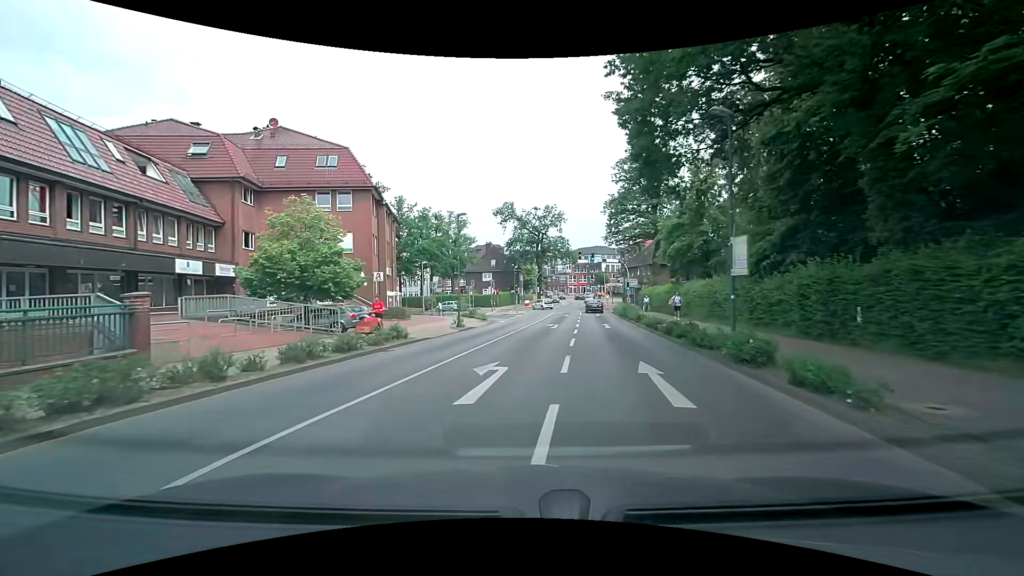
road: secondary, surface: asphalt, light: Day
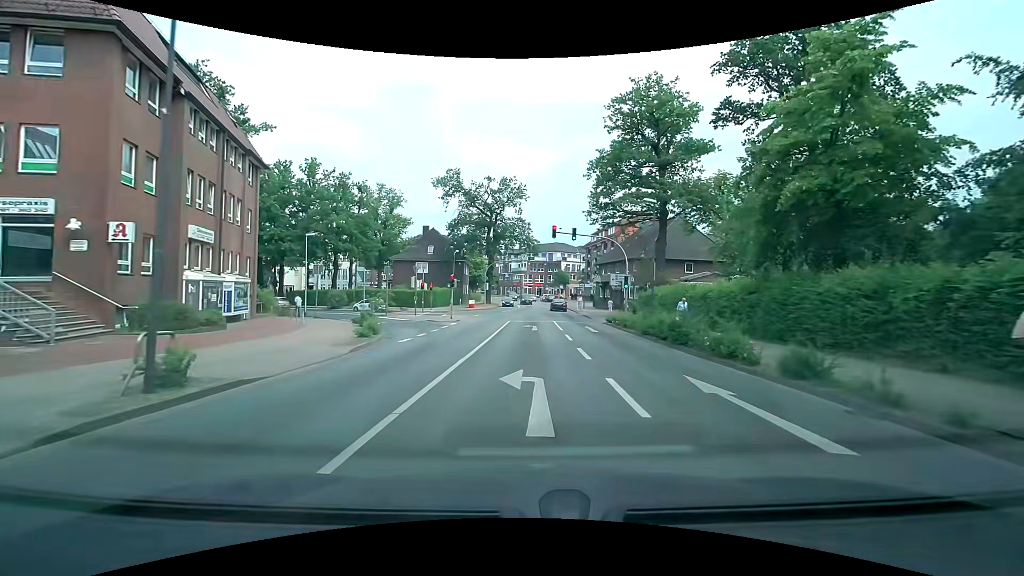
(+0.7, +21.6) m; +6°
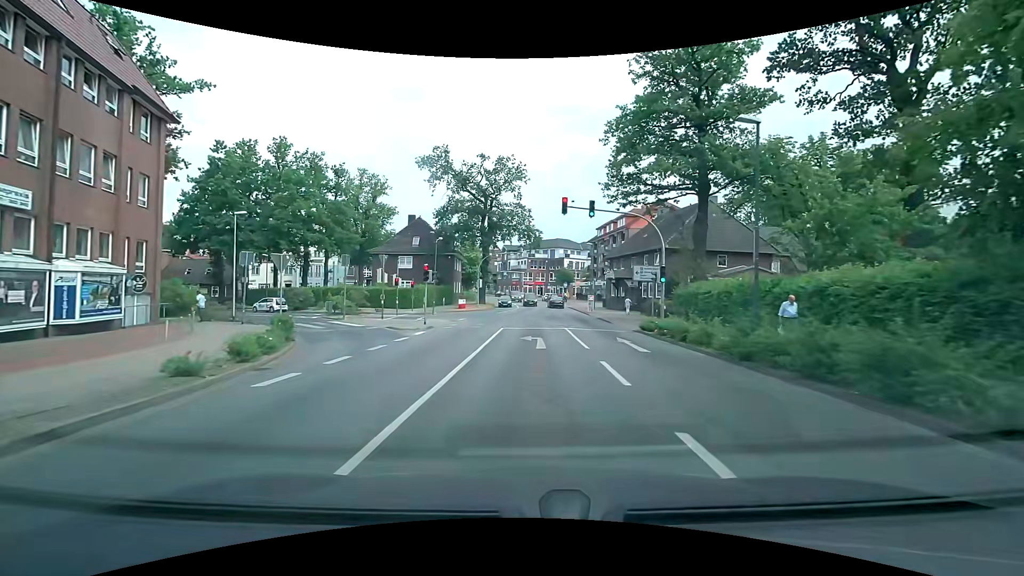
(0.0, +9.8) m; 0°
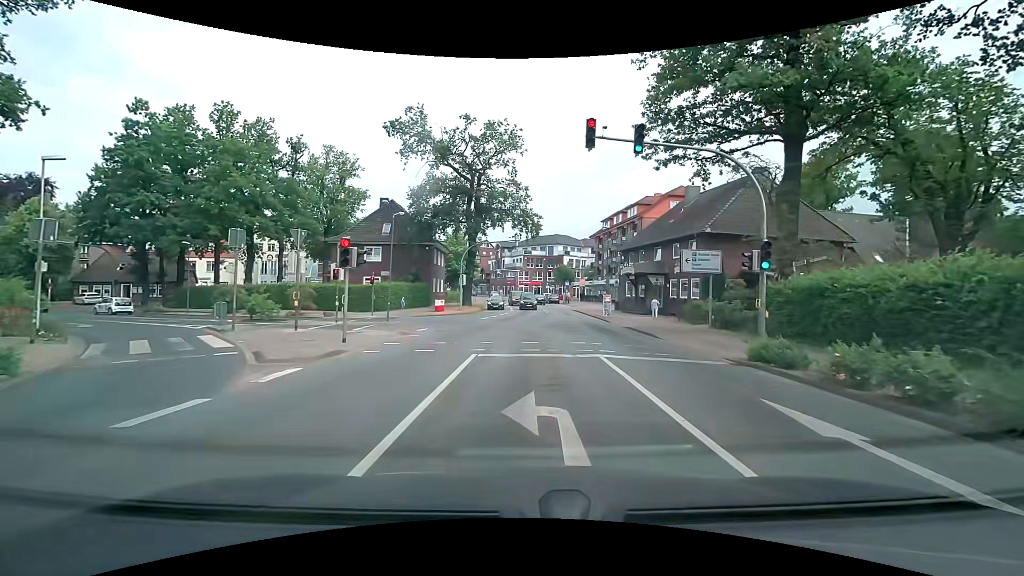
(0.0, +11.6) m; +2°
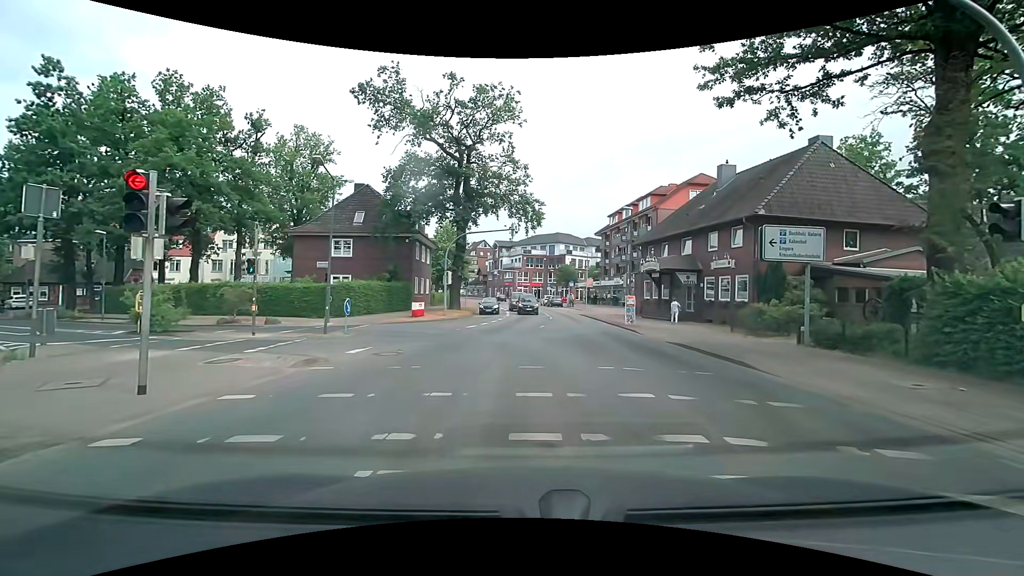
(-0.2, +7.8) m; -1°
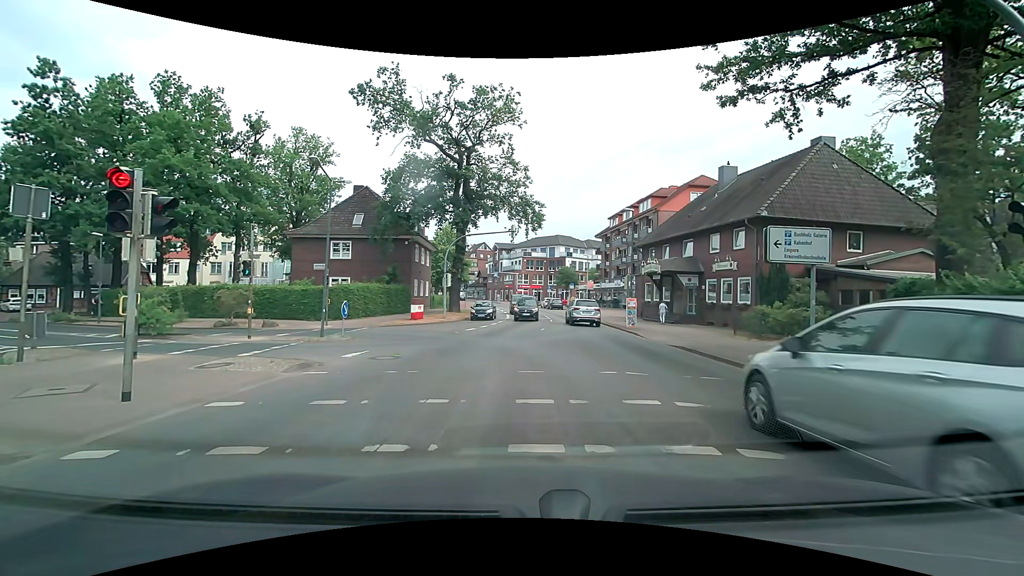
(0.0, +0.4) m; 0°
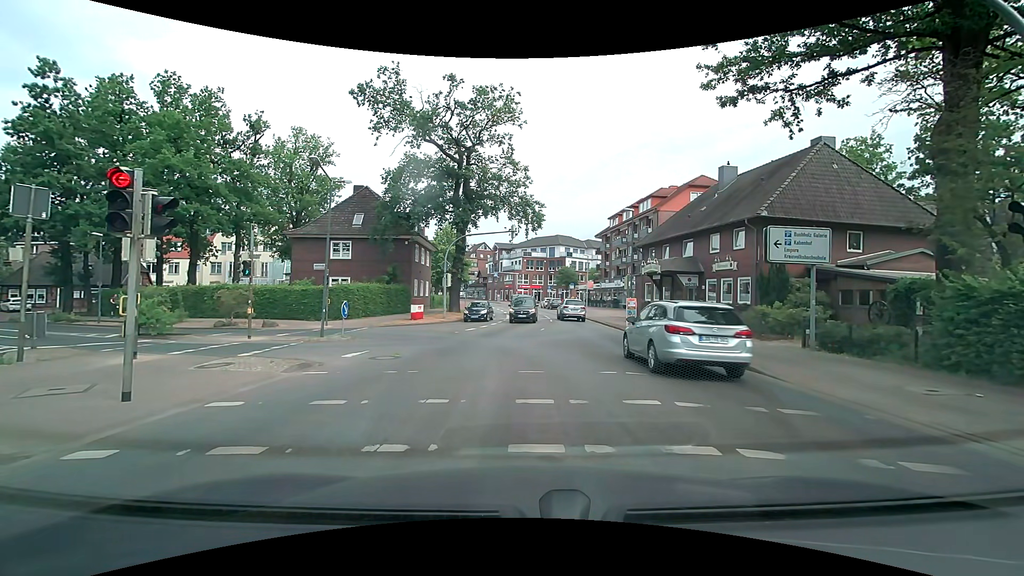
(0.0, 0.0) m; 0°
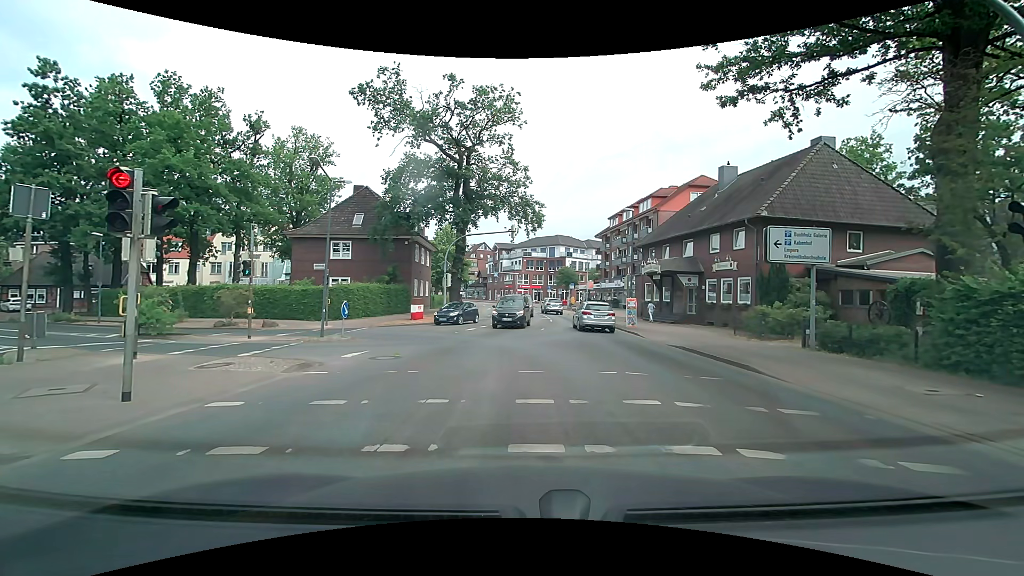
(0.0, 0.0) m; 0°
